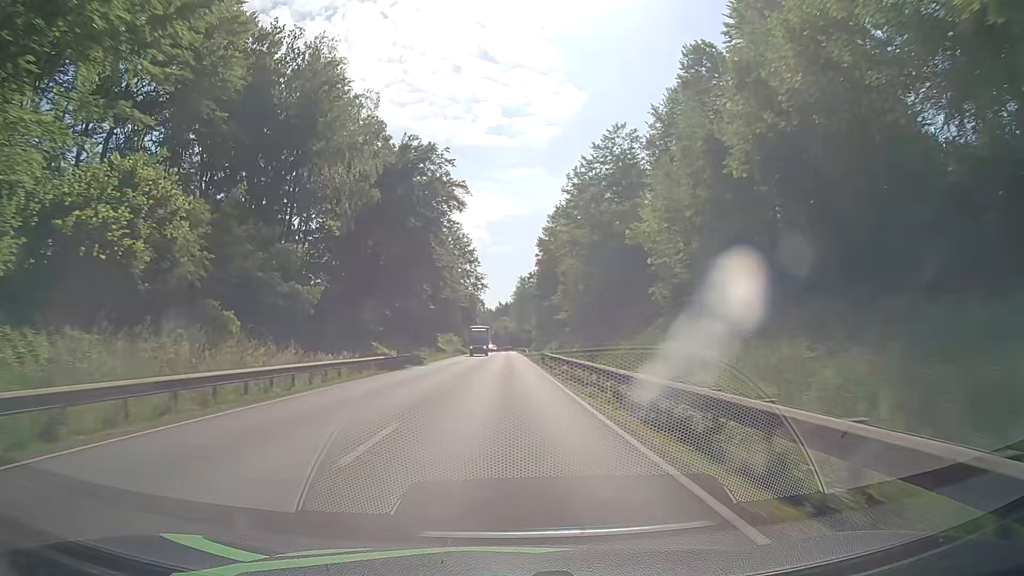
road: primary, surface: asphalt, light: Day
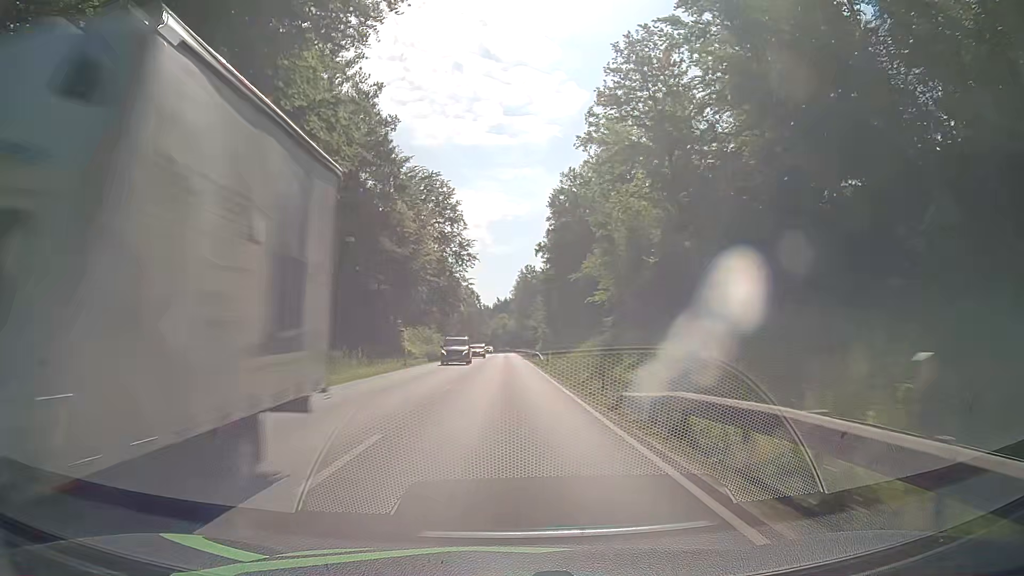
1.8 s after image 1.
(0.0, +37.5) m; 0°
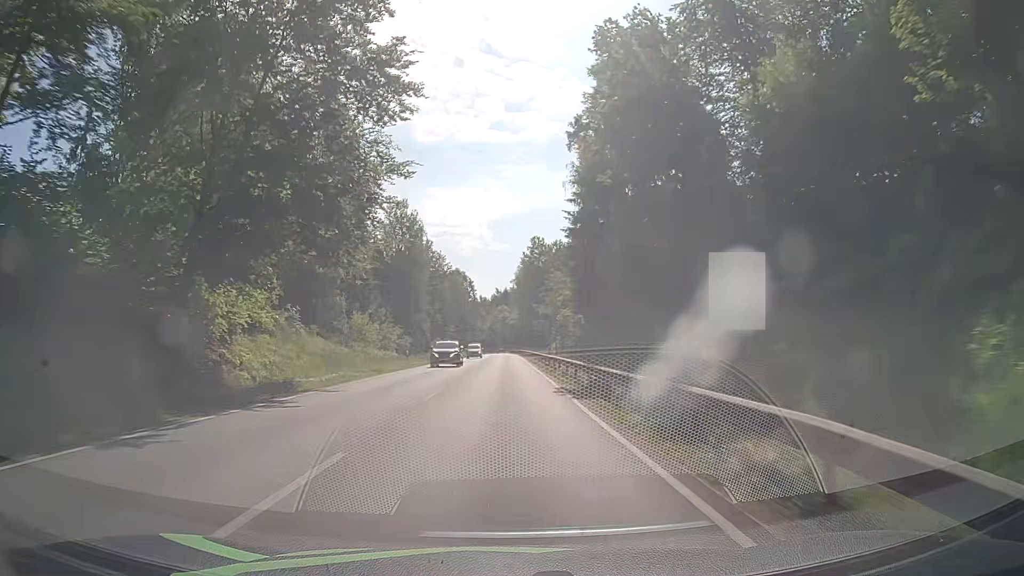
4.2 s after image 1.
(+0.1, +49.9) m; 0°
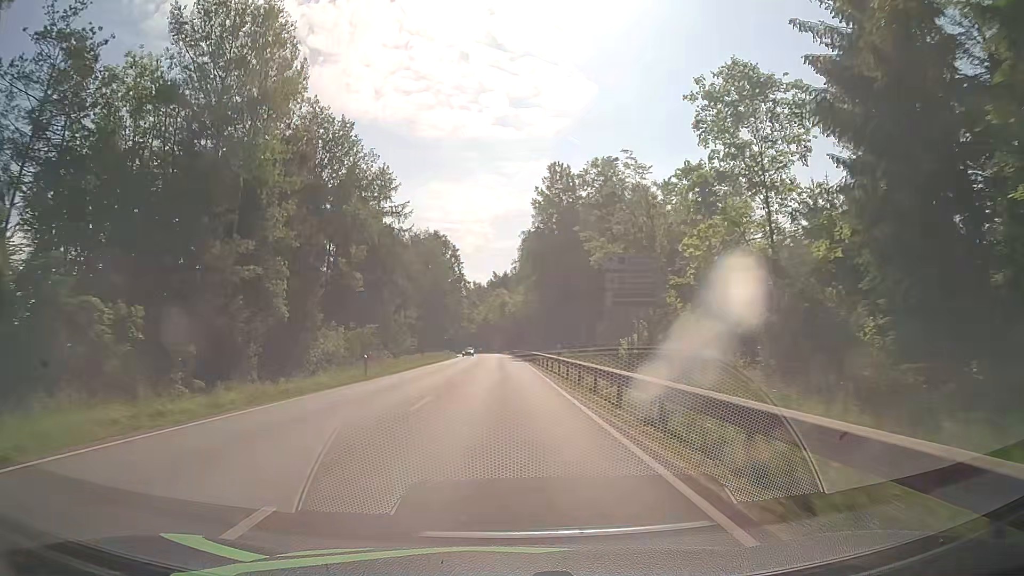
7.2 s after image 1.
(+0.4, +62.5) m; +1°
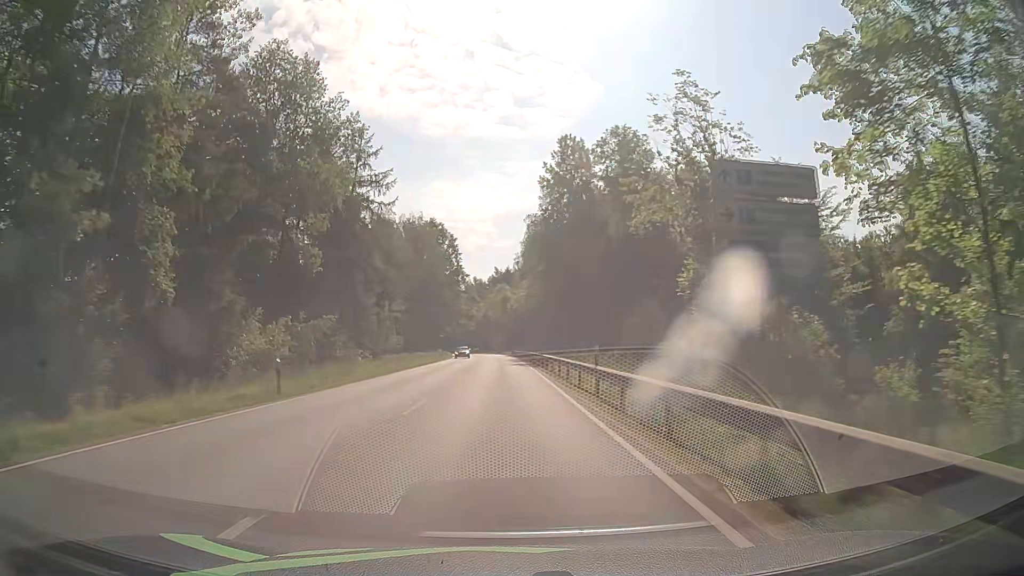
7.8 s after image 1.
(0.0, +12.5) m; 0°
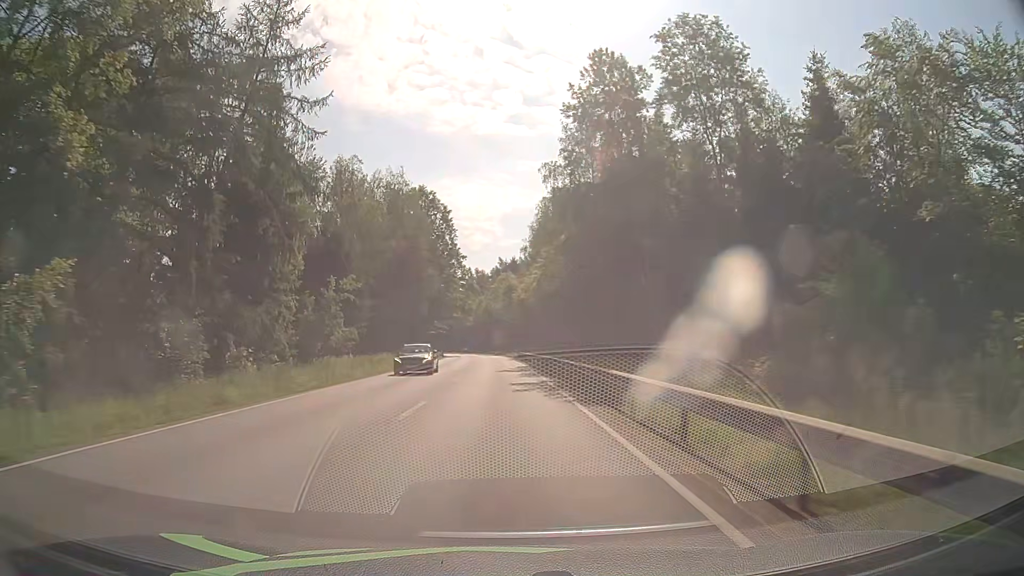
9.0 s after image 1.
(0.0, +25.1) m; 0°
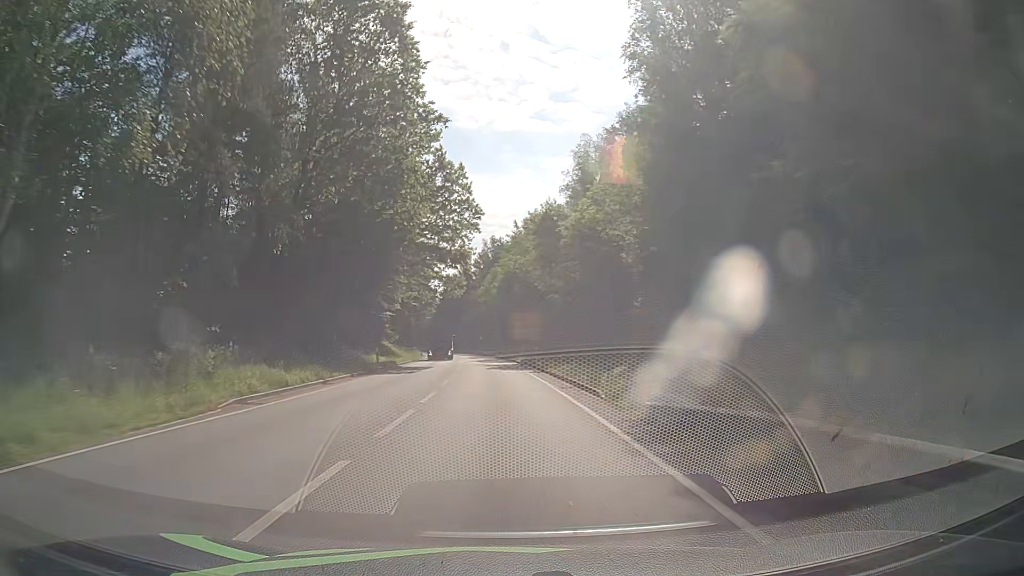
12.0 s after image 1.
(-1.0, +62.8) m; -1°
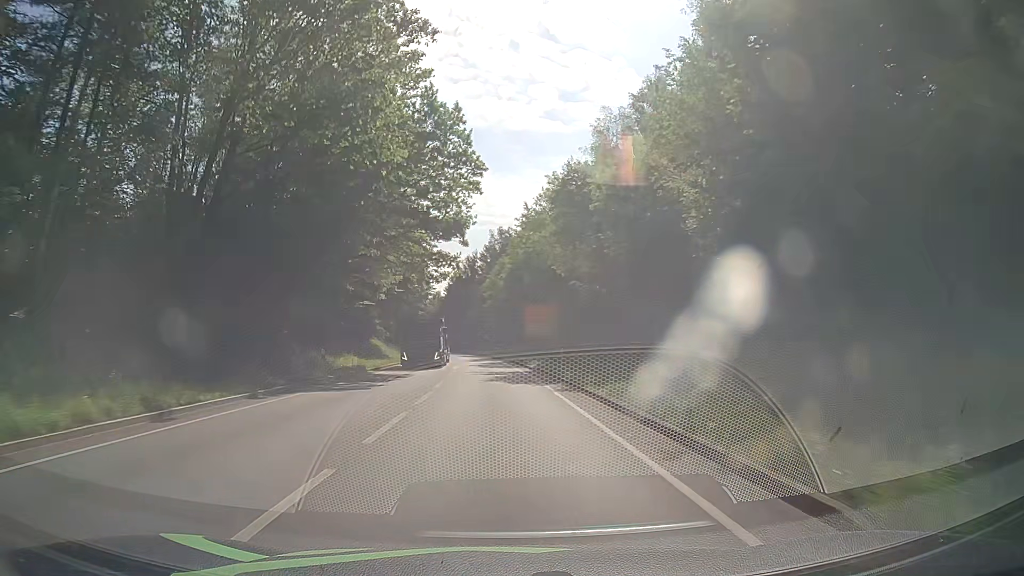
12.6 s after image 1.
(-0.2, +12.5) m; -1°
(0, +10) (0, +20) (0, +30) (-1, +40) (-1, +50) (-2, +60) (-3, +70) (-4, +80) (-5, +90) (-6, +100) m
